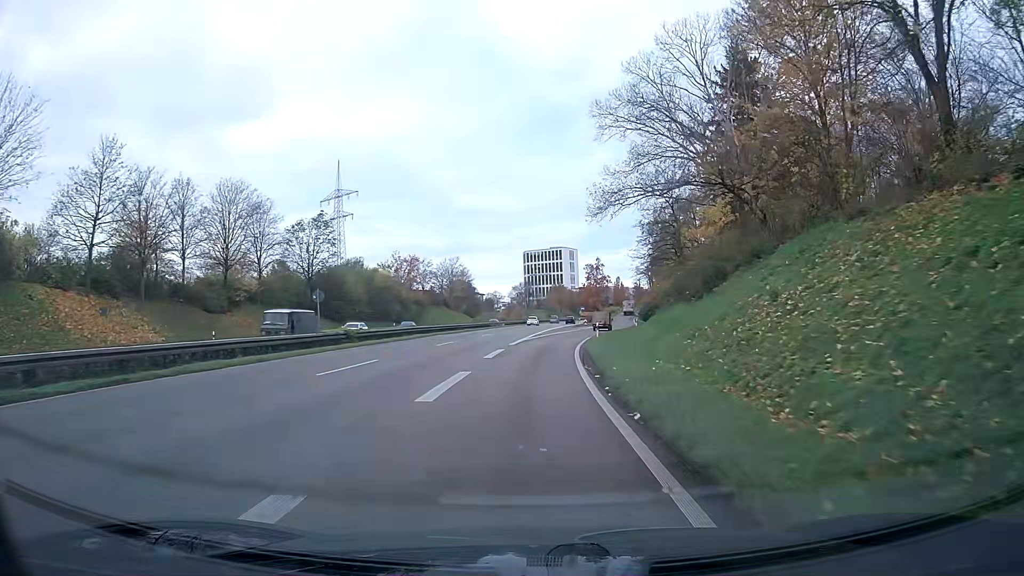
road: trunk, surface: asphalt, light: Day
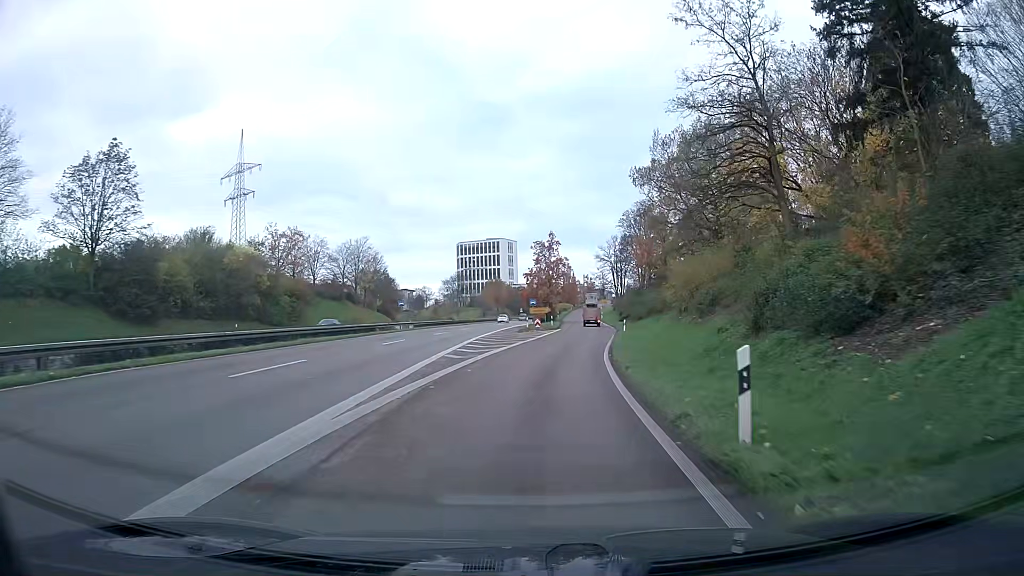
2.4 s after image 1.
(+1.4, +37.0) m; +6°
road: trunk_link
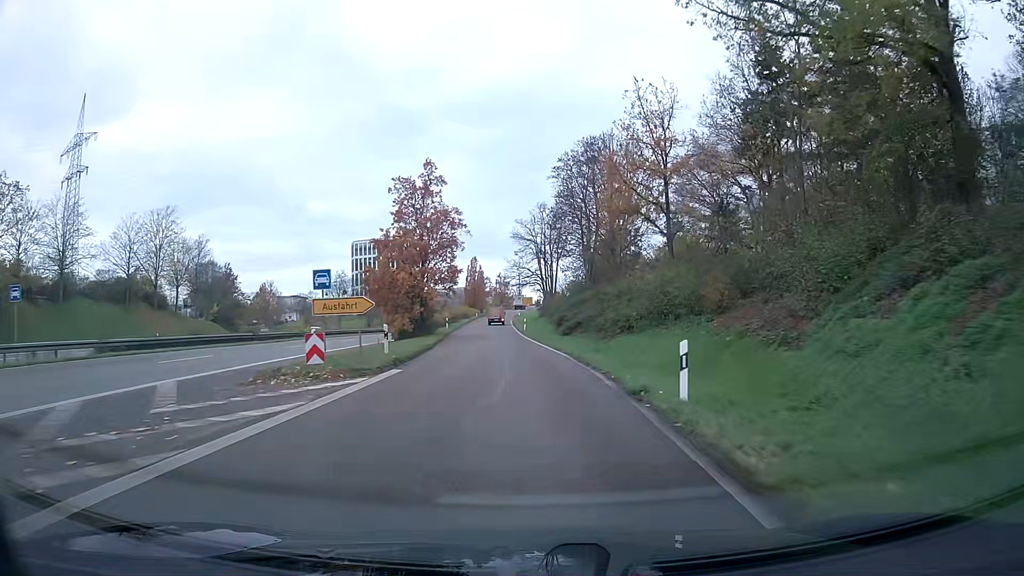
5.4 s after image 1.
(+3.4, +44.9) m; +6°
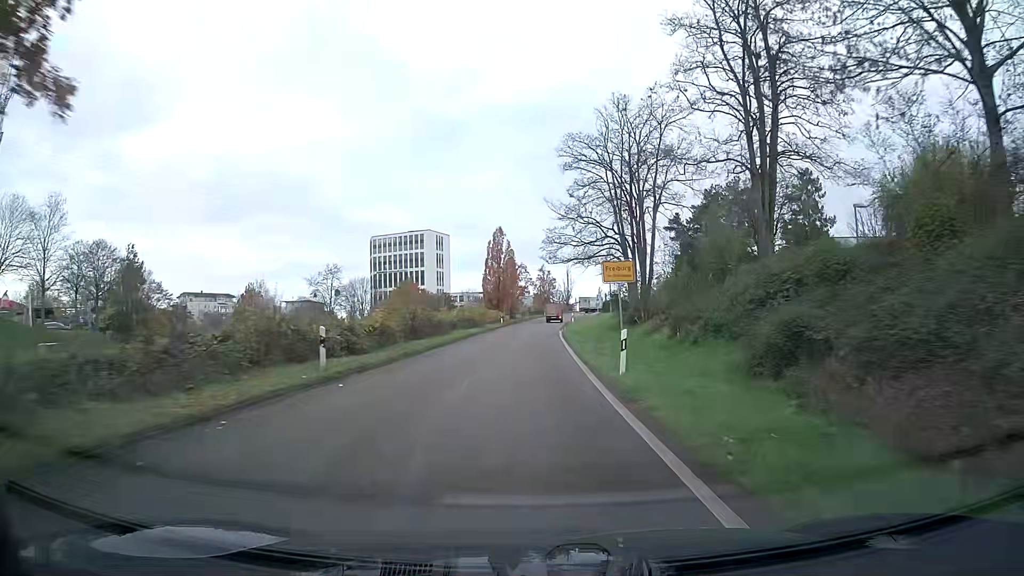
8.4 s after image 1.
(-1.5, +43.7) m; -3°
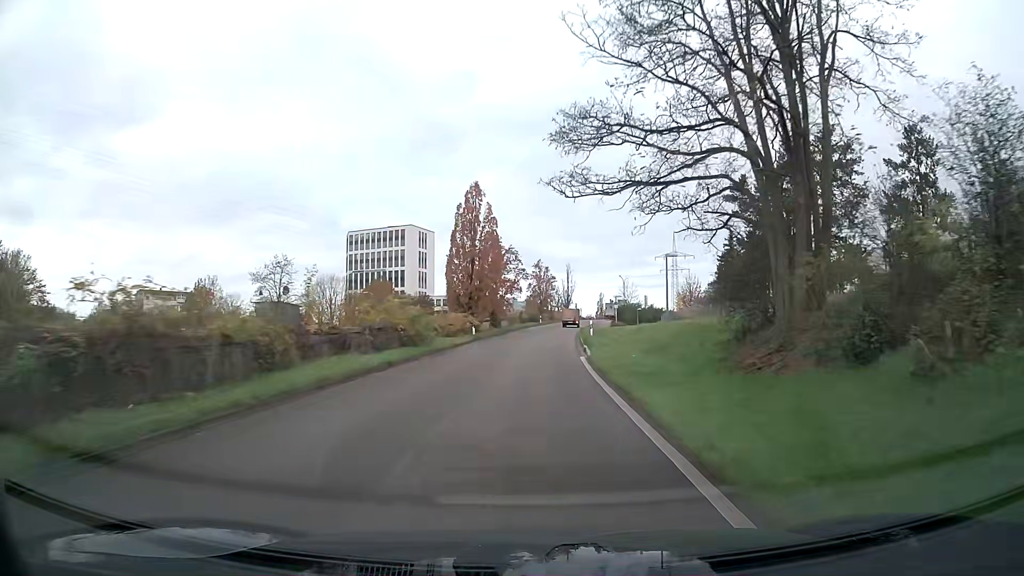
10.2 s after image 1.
(0.0, +25.9) m; +1°
